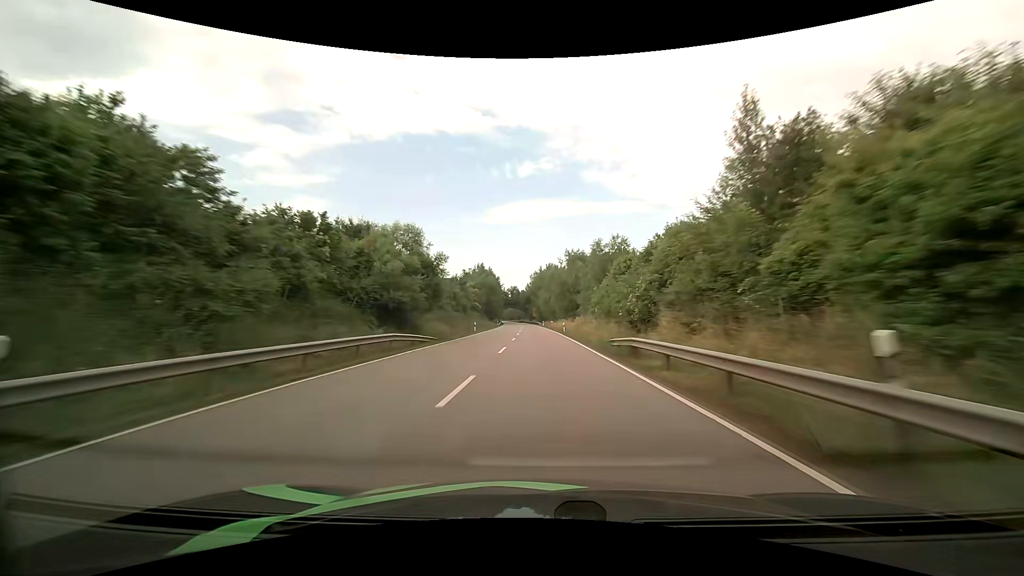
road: primary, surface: asphalt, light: Day
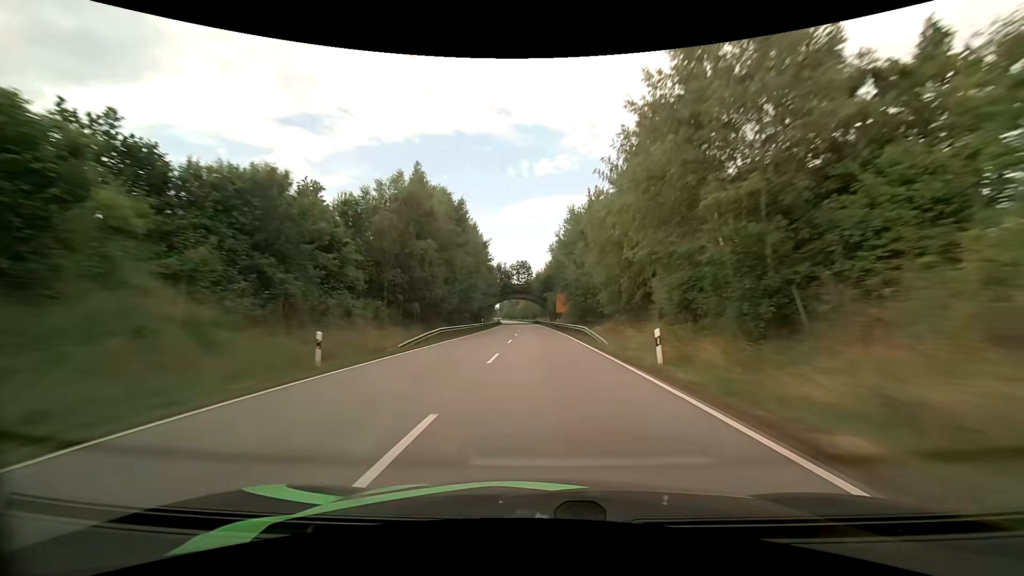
(-1.2, +89.3) m; -2°
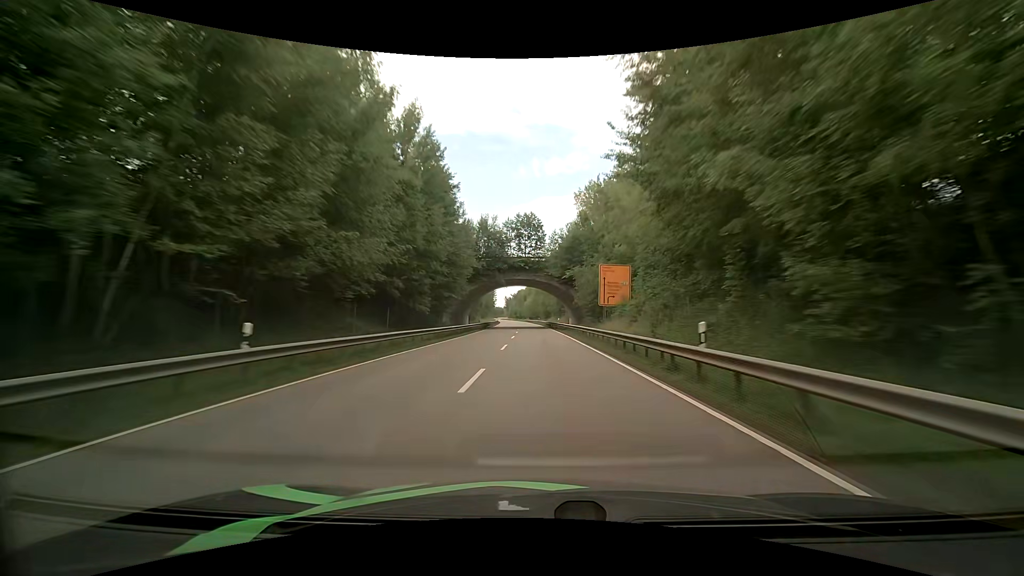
(-1.0, +54.2) m; -2°
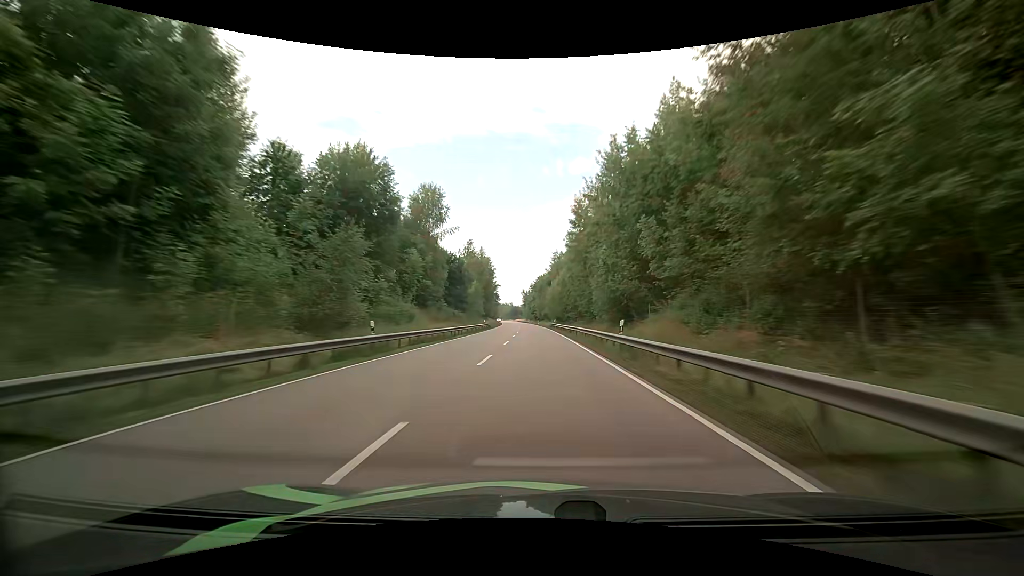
(-1.6, +90.9) m; -2°
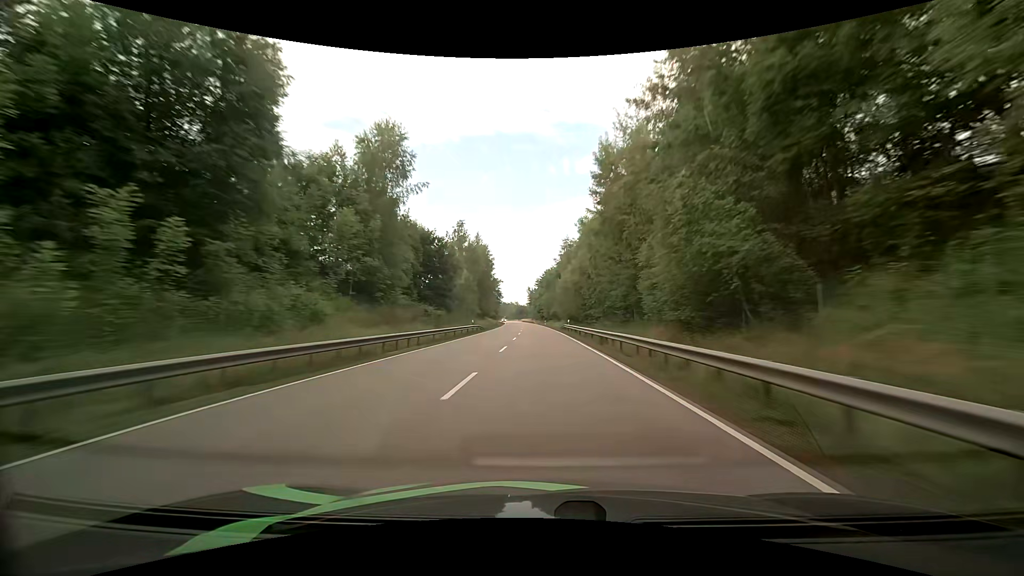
(-0.3, +18.2) m; -1°
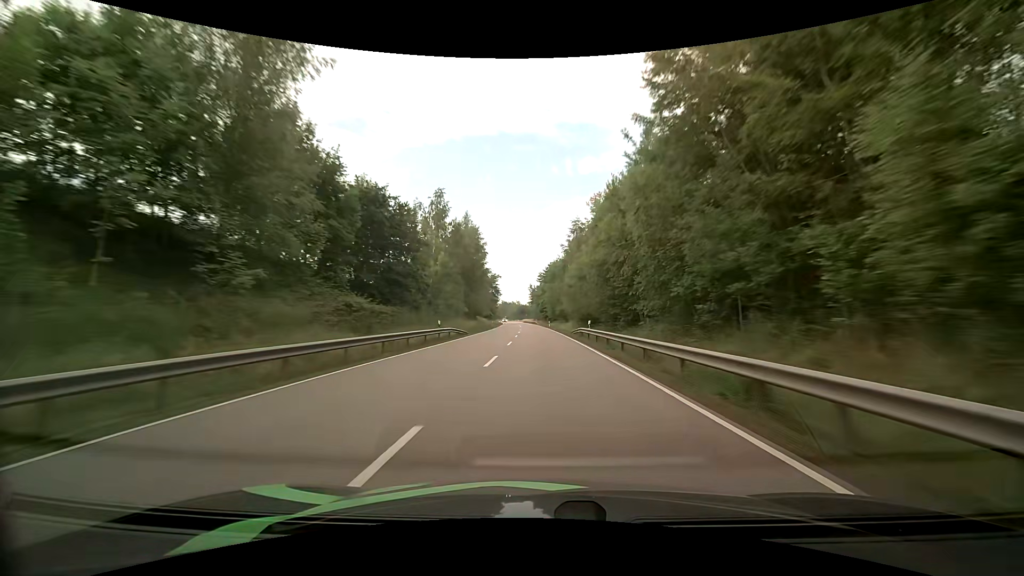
(-0.2, +18.3) m; -1°
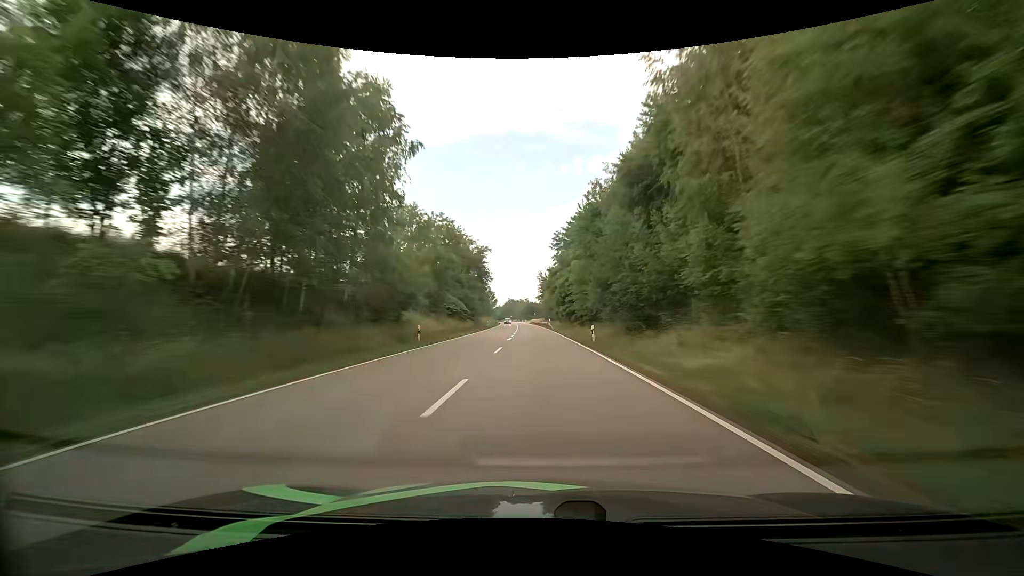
(-0.4, +54.8) m; -1°
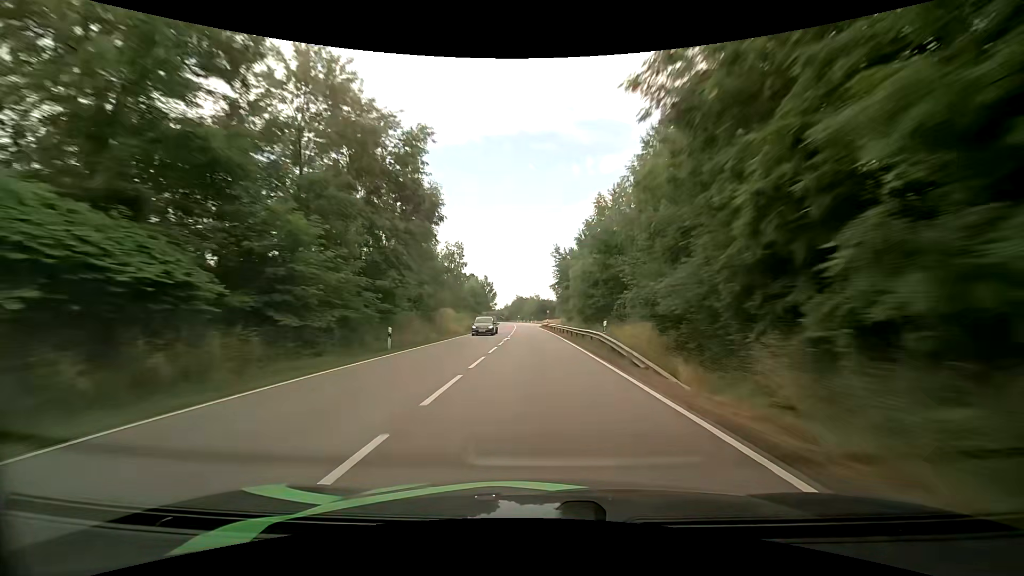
(-0.6, +54.4) m; -1°
(0, +10) (0, +20) (0, +30) (0, +40) (-1, +50) (-1, +60) (-1, +70) (-2, +80) (-2, +90) (-2, +100) m
